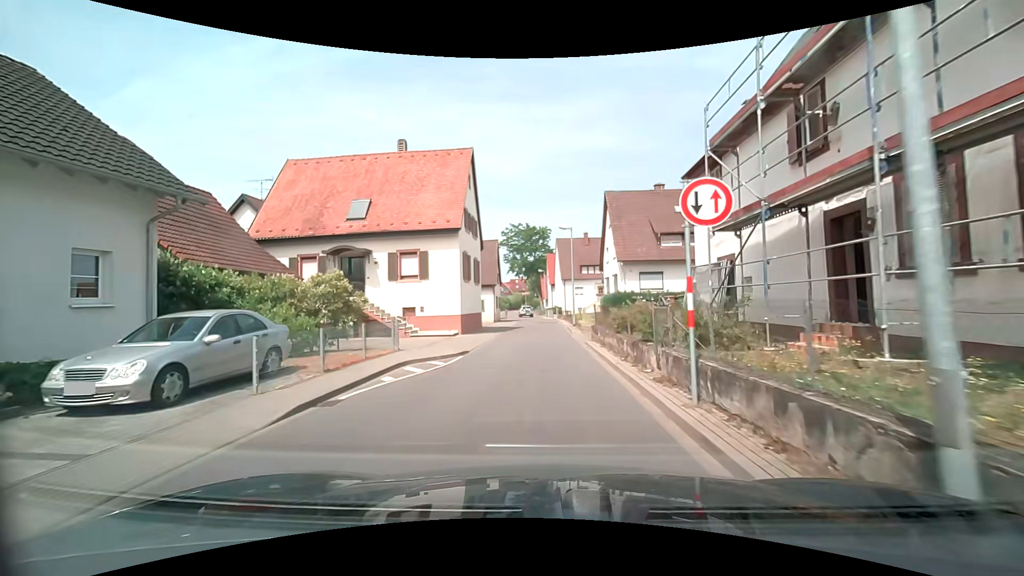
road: tertiary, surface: asphalt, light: Day
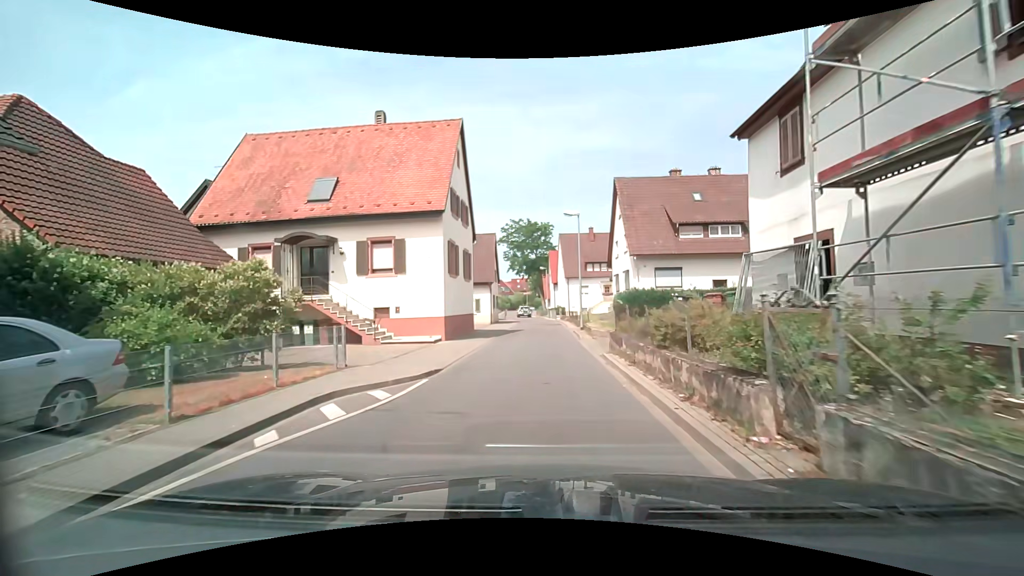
(0.0, +4.6) m; 0°
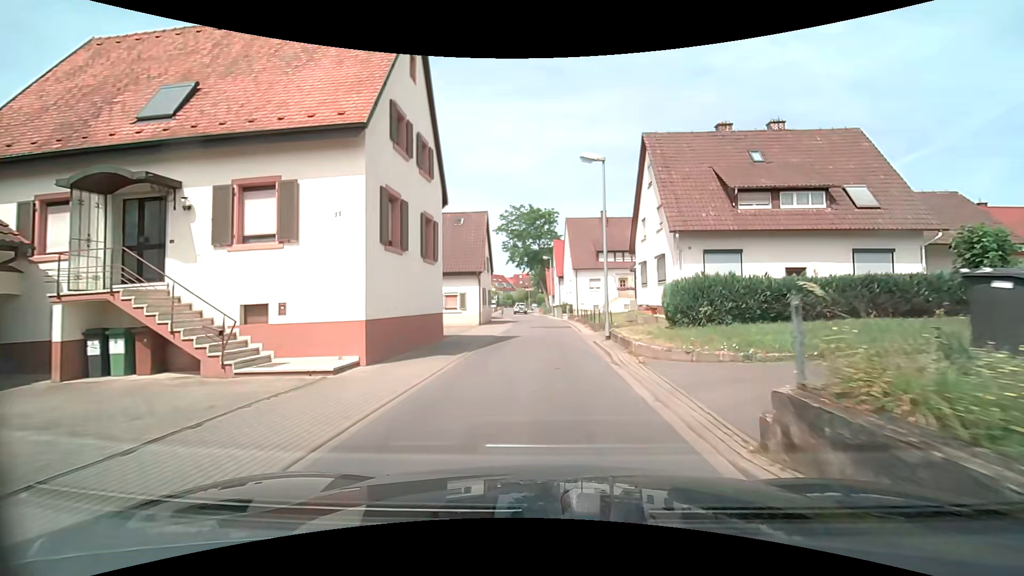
(0.0, +9.4) m; 0°
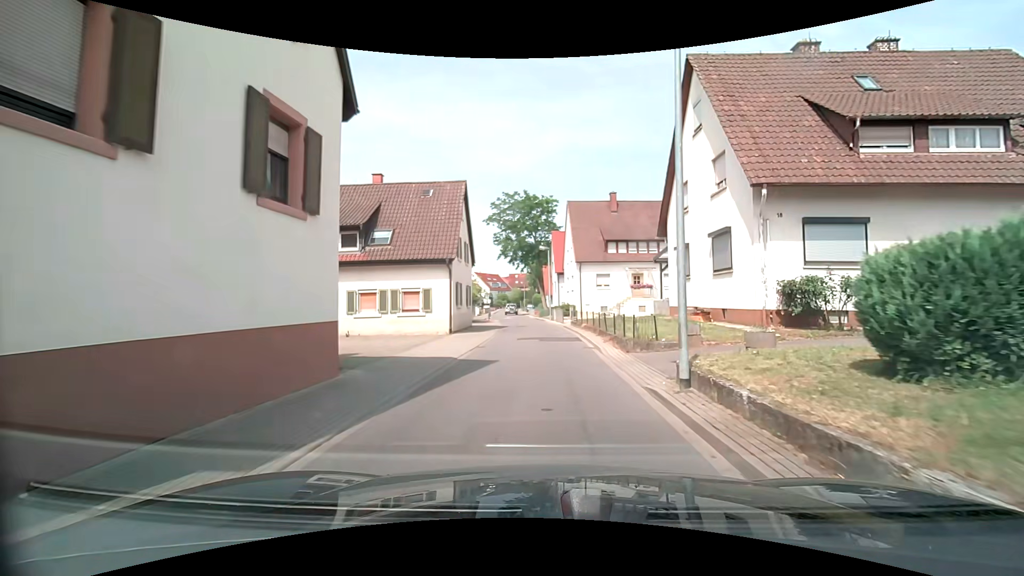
(-0.1, +9.3) m; 0°
